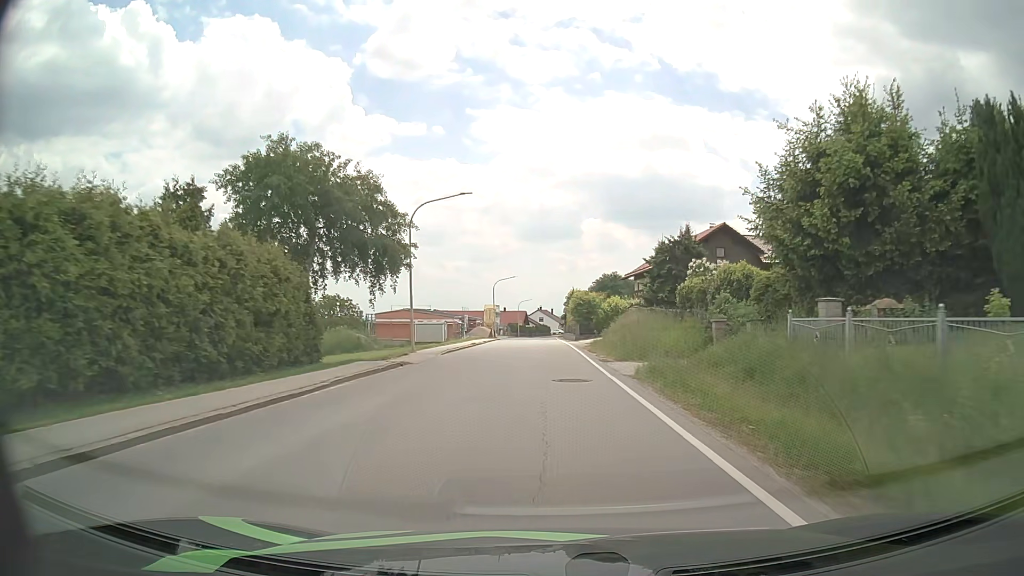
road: secondary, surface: asphalt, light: Day
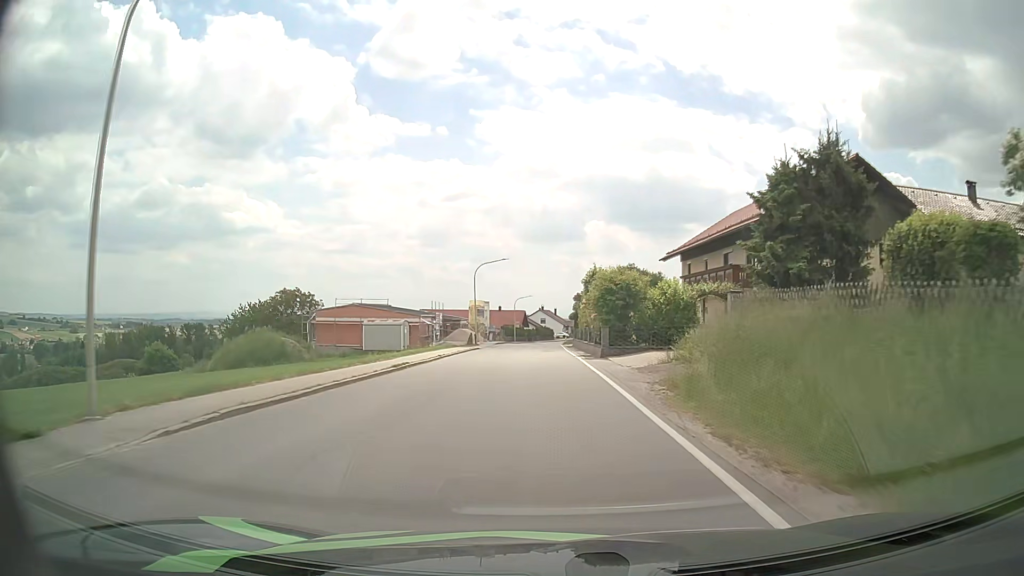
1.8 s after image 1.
(0.0, +24.0) m; 0°
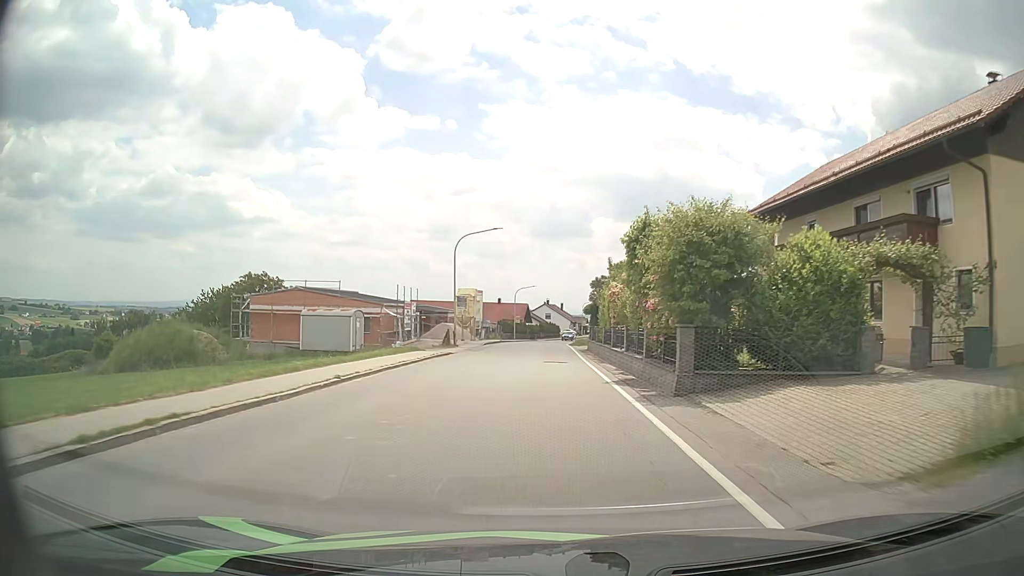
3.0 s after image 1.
(-0.1, +16.2) m; 0°
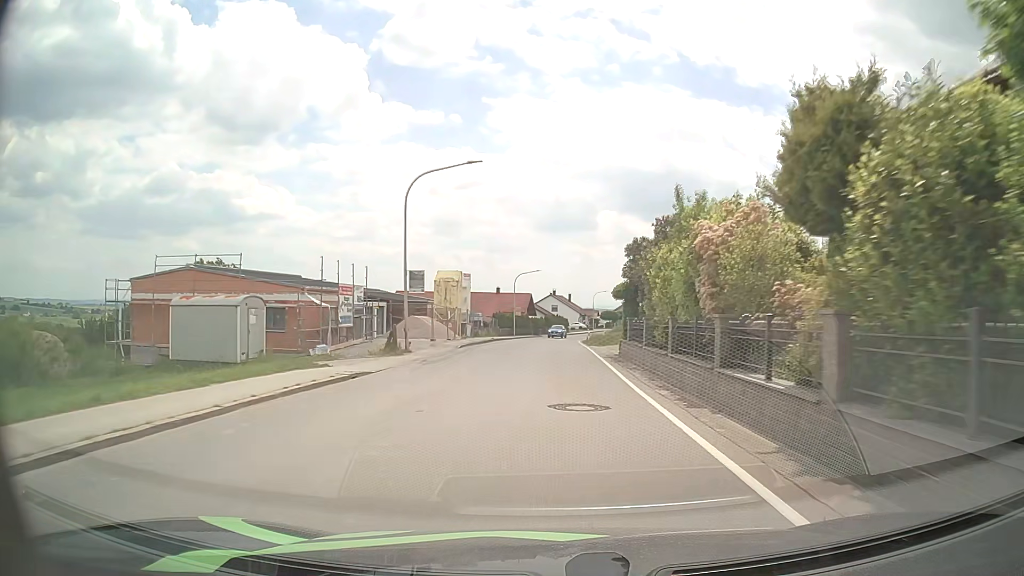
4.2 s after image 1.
(0.0, +16.3) m; -1°
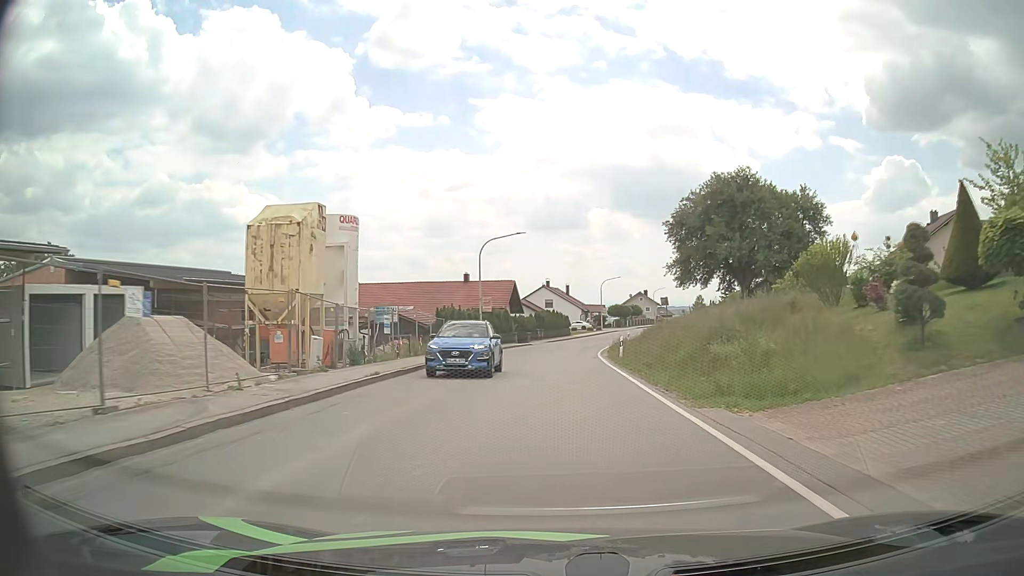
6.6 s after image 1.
(+0.2, +31.8) m; +1°
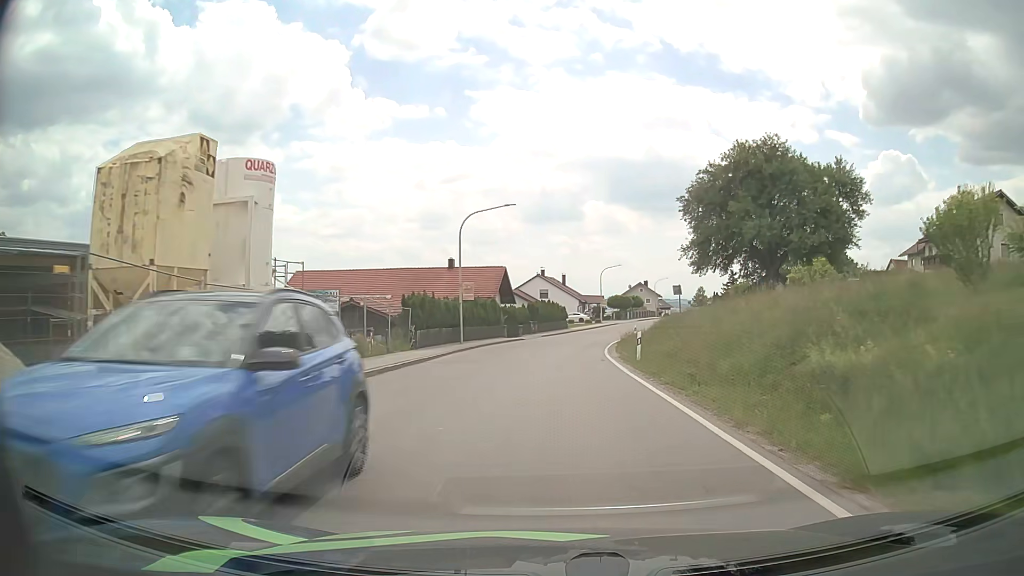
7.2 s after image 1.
(0.0, +7.7) m; 0°
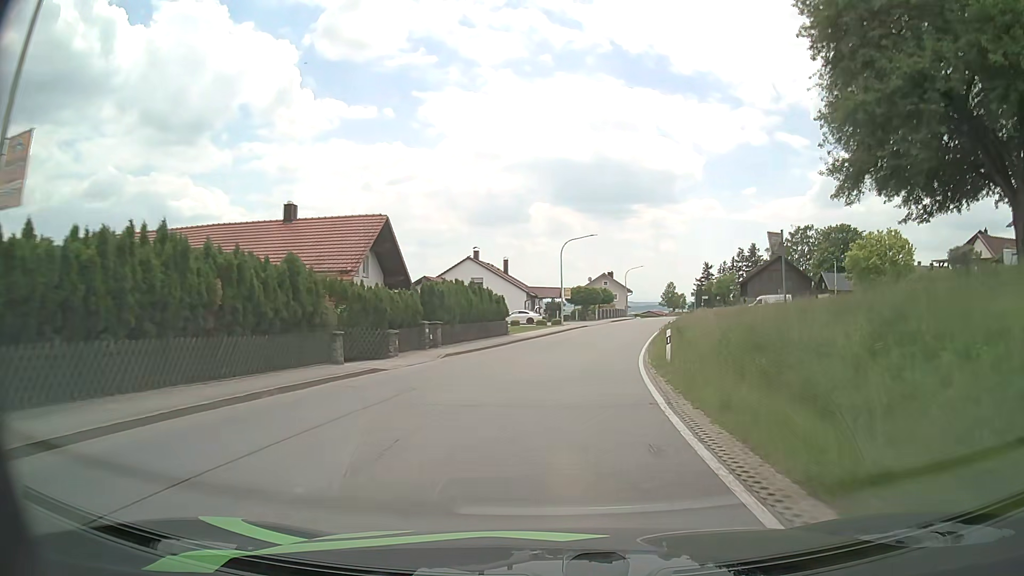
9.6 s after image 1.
(+1.0, +30.1) m; +5°
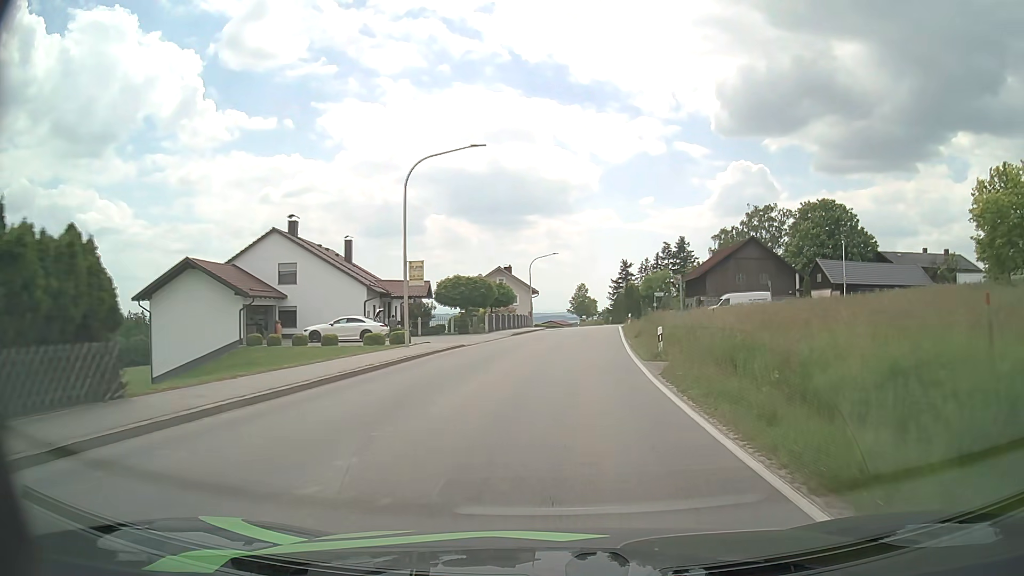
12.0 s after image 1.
(+2.2, +30.1) m; +9°
(0, +10) (+1, +20) (+2, +30) (+3, +40) (+4, +50) (+5, +60) (+5, +70) (+4, +80) (+3, +90) (+2, +100) m
